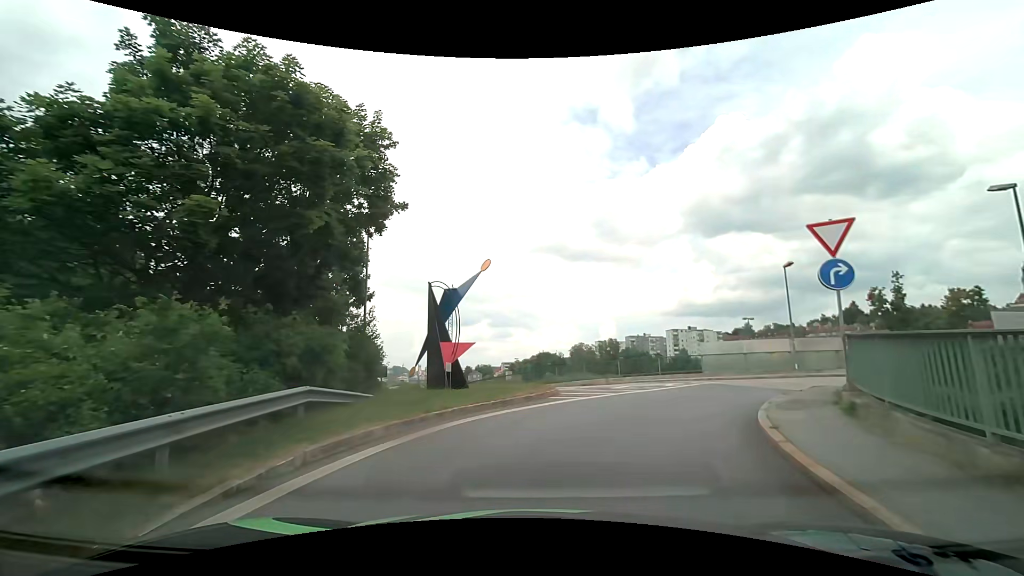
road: unclassified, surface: asphalt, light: Day
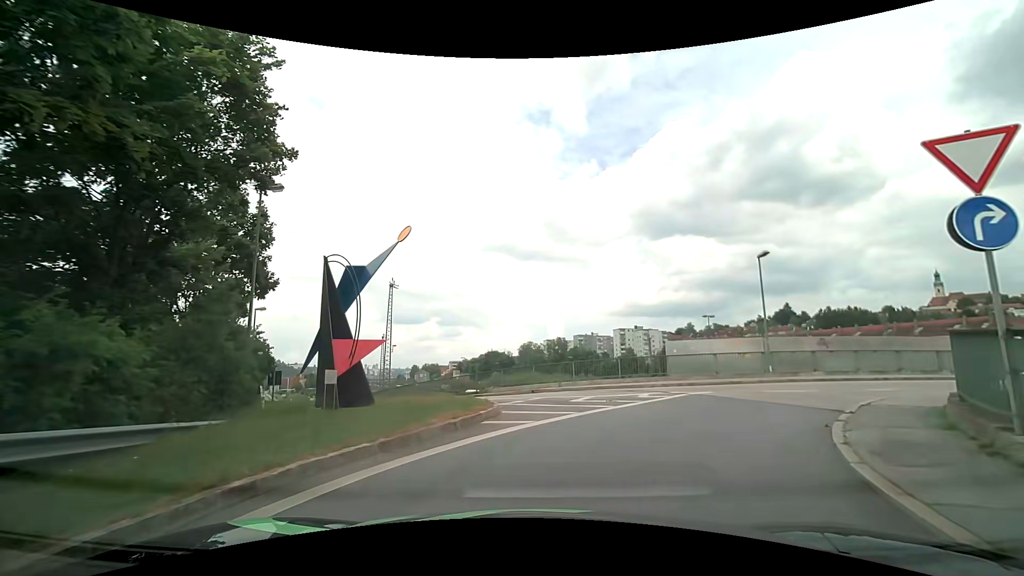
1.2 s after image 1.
(+0.2, +4.7) m; +7°
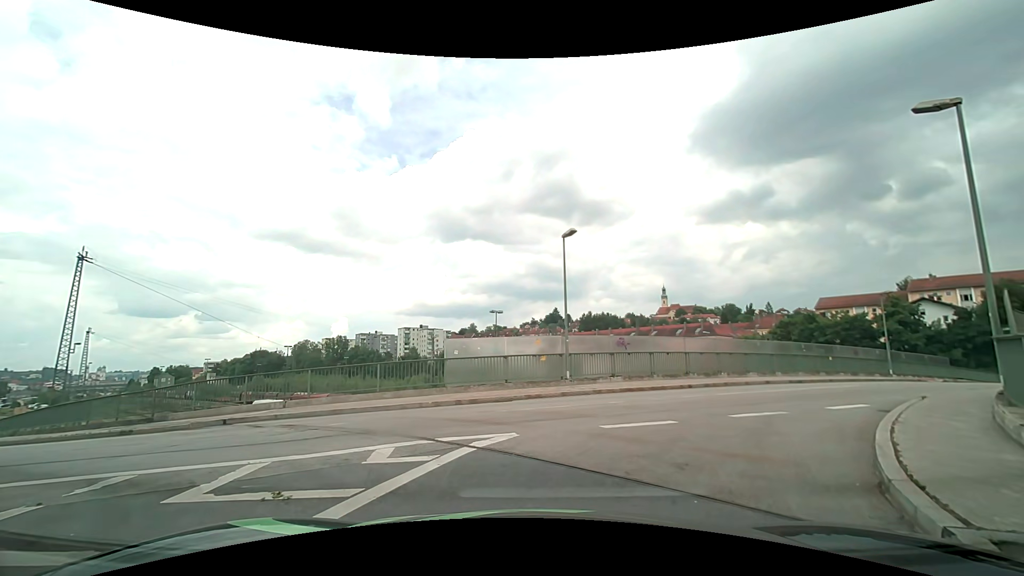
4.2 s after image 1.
(+1.2, +7.8) m; +22°
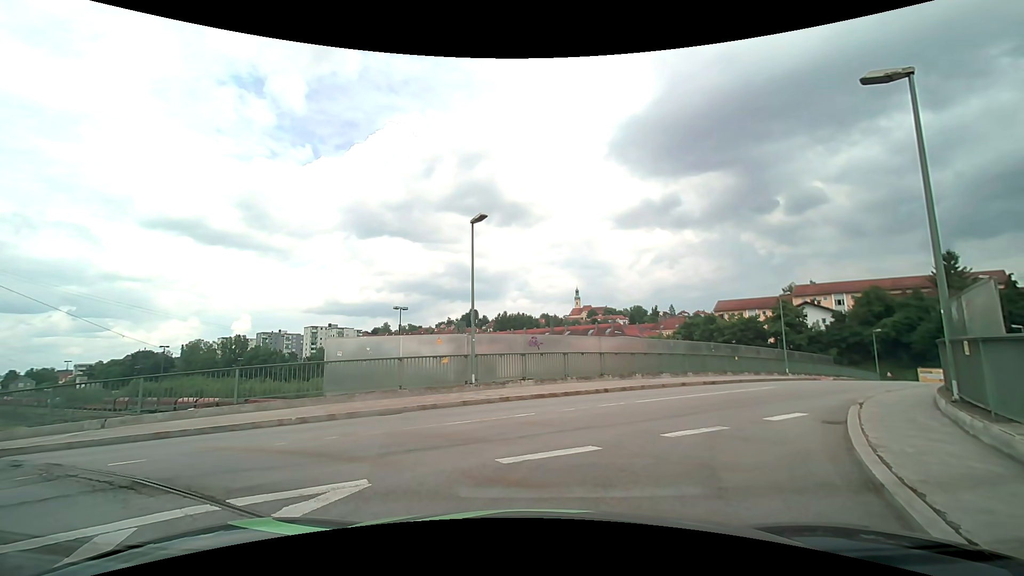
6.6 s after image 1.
(+0.2, +2.5) m; +6°
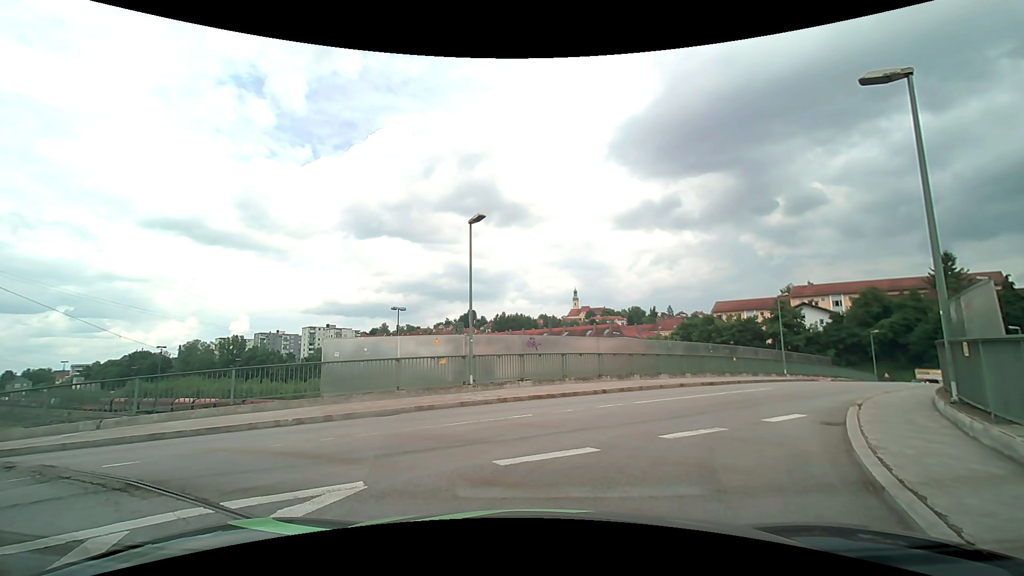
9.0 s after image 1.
(0.0, +0.2) m; 0°
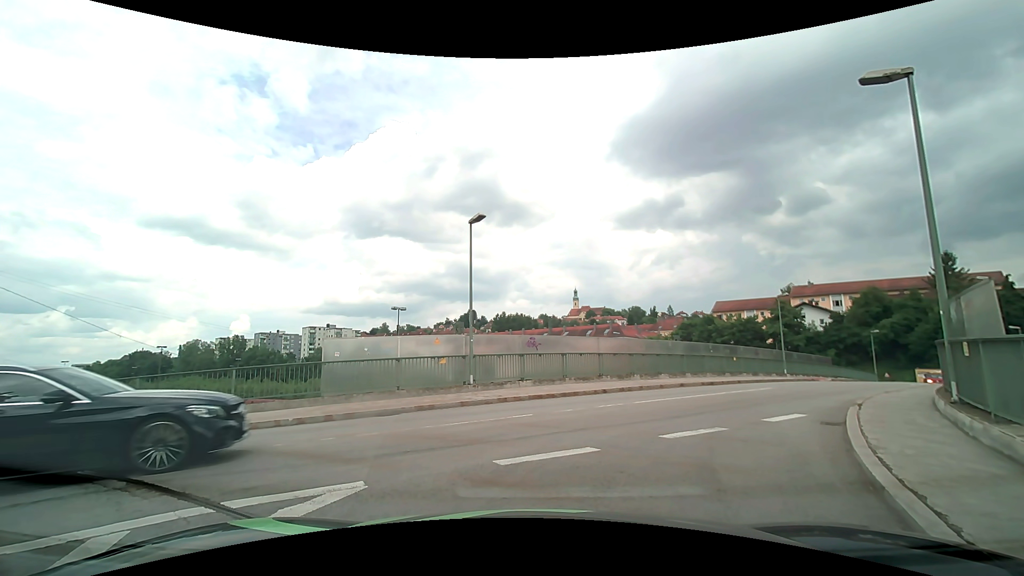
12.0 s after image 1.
(0.0, 0.0) m; 0°
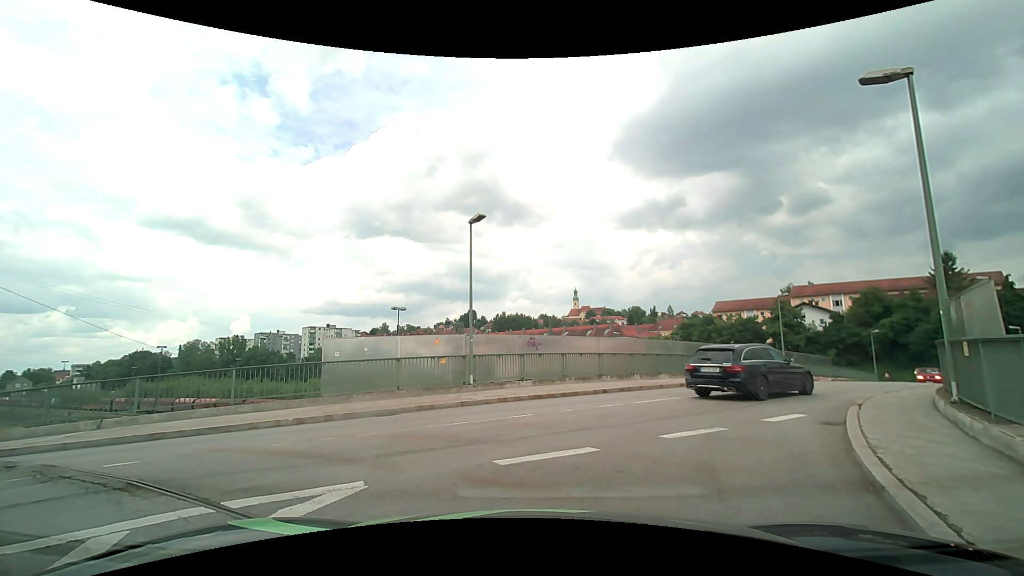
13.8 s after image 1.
(0.0, 0.0) m; 0°
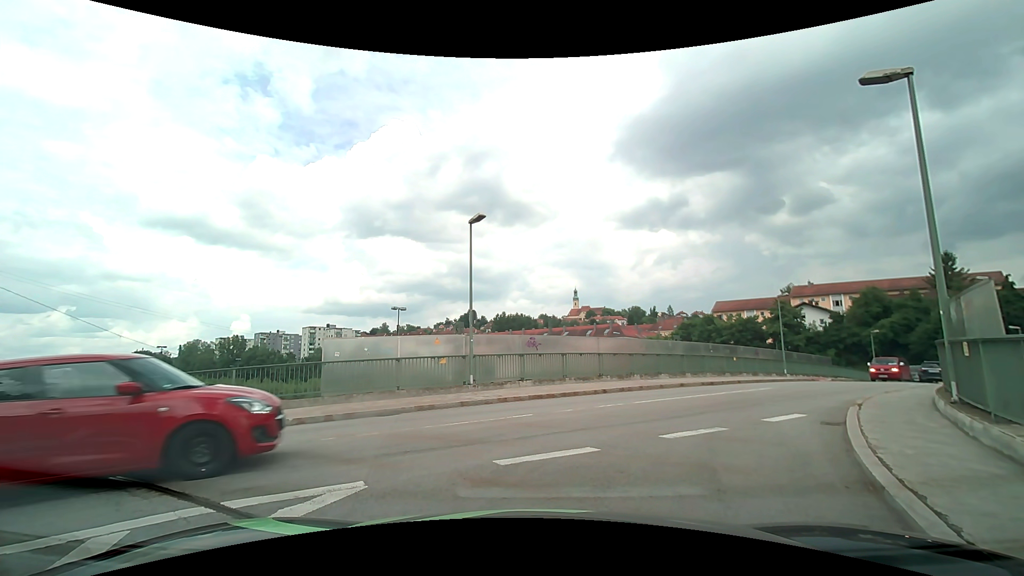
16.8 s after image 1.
(0.0, 0.0) m; 0°
